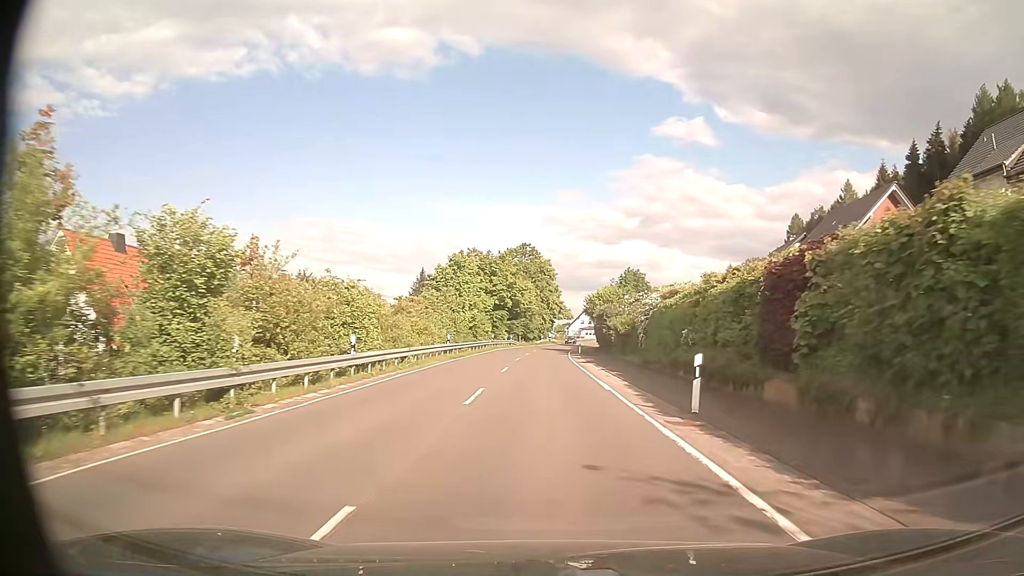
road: secondary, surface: asphalt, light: Day
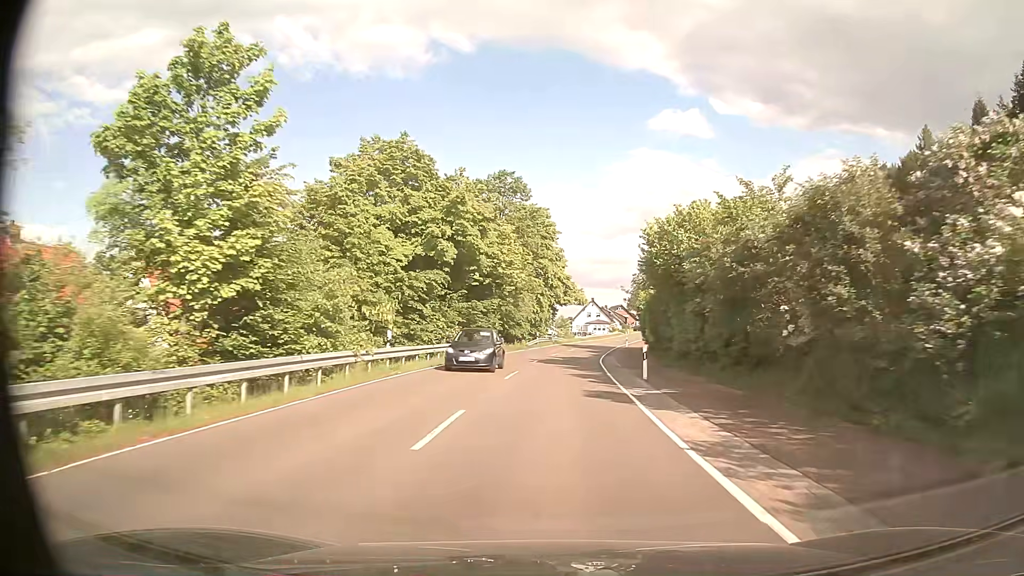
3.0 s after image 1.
(-0.1, +41.9) m; 0°
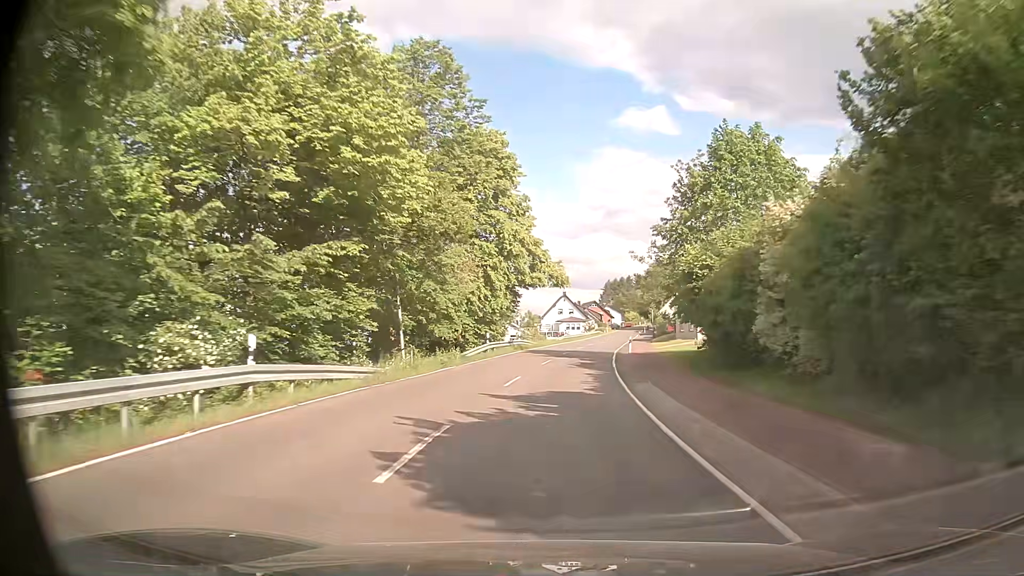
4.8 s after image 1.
(+0.5, +25.9) m; +3°
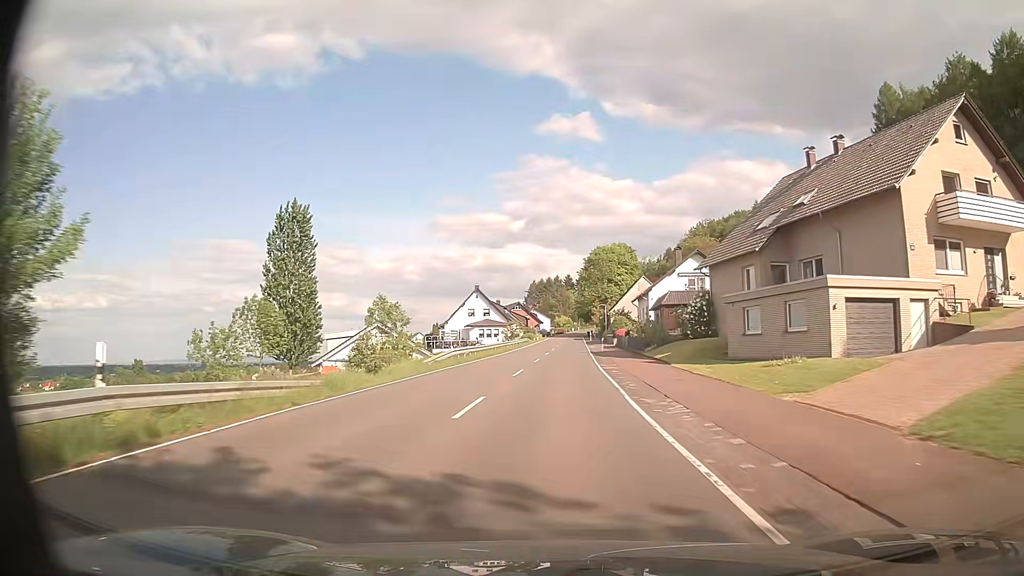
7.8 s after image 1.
(+2.3, +42.9) m; +6°
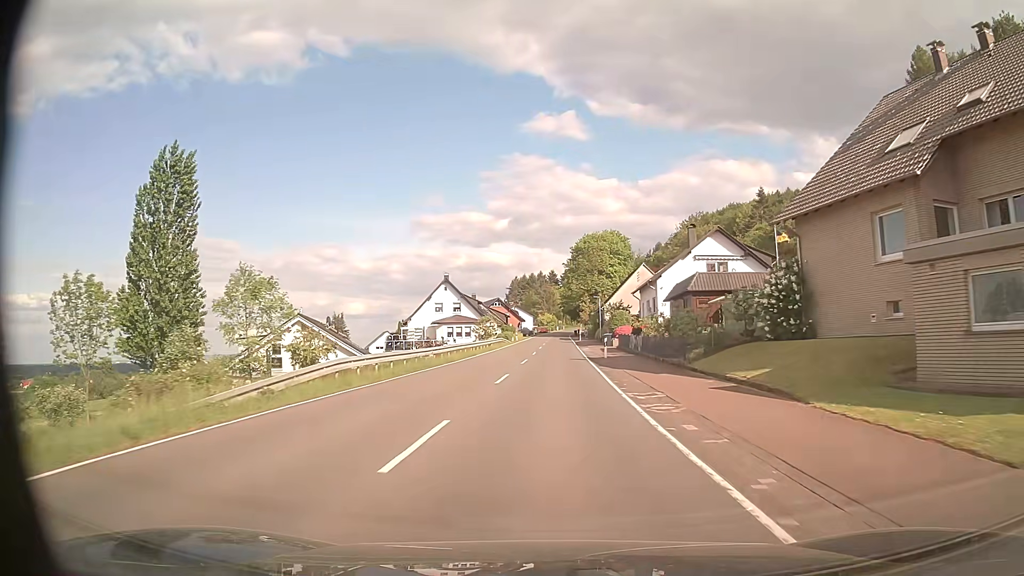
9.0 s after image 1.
(+0.4, +16.6) m; +2°
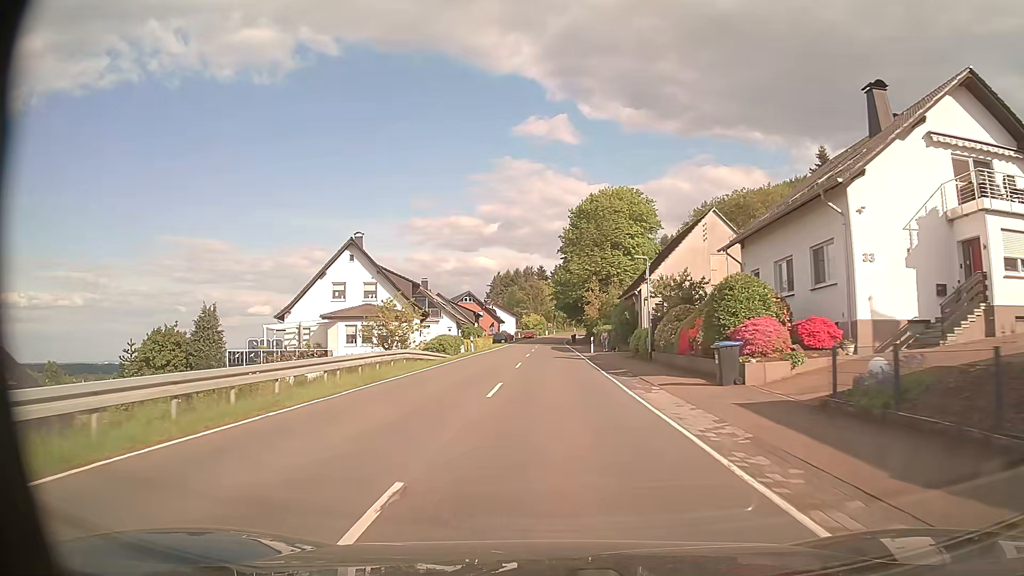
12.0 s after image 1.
(+0.4, +40.7) m; +1°
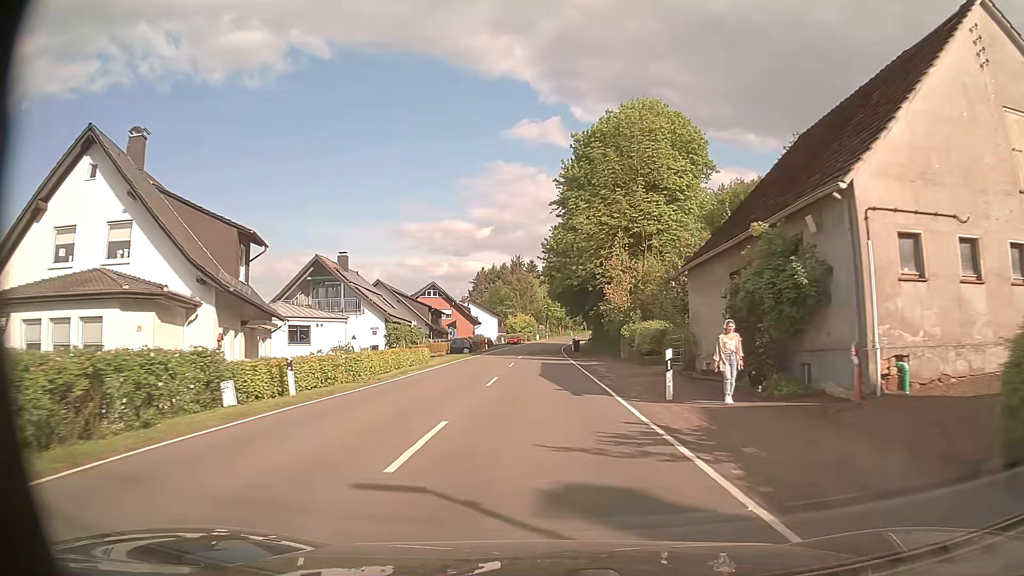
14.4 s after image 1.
(+0.2, +31.8) m; 0°
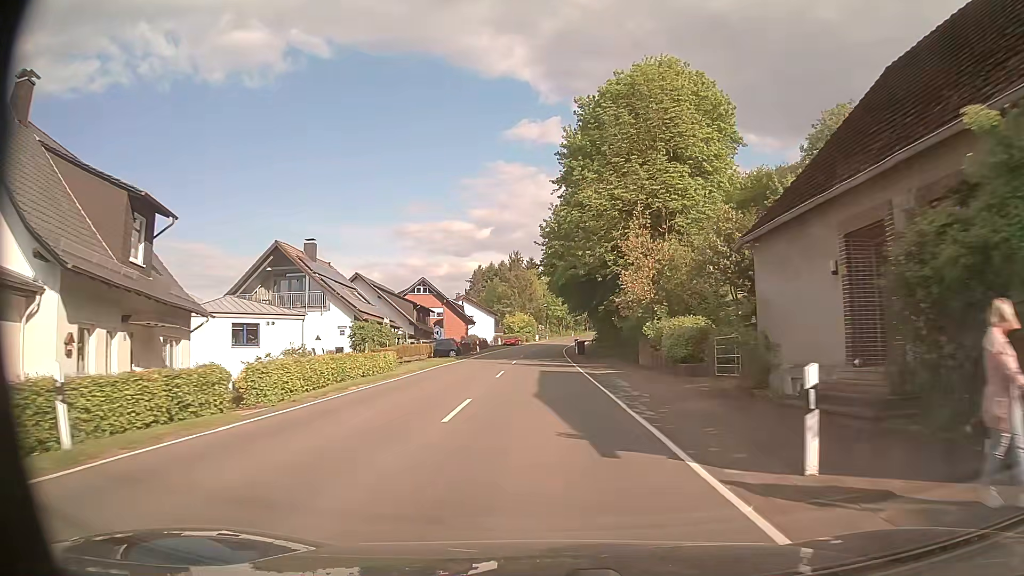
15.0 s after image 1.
(0.0, +7.9) m; 0°
(0, +10) (0, +20) (0, +30) (0, +40) (-1, +50) (-1, +60) (-1, +70) (0, +80) (0, +90) (+1, +100) m
